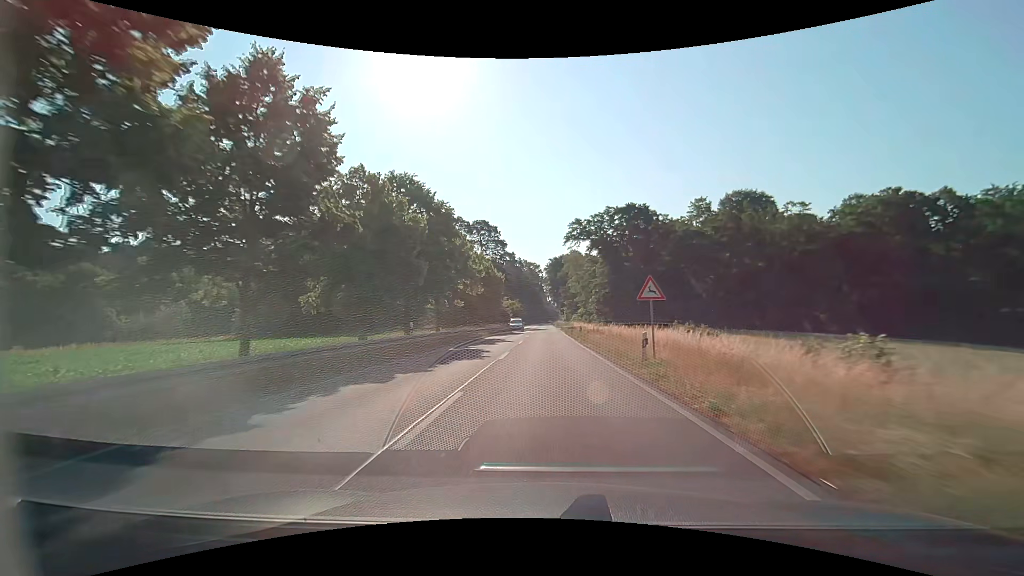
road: primary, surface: asphalt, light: Day
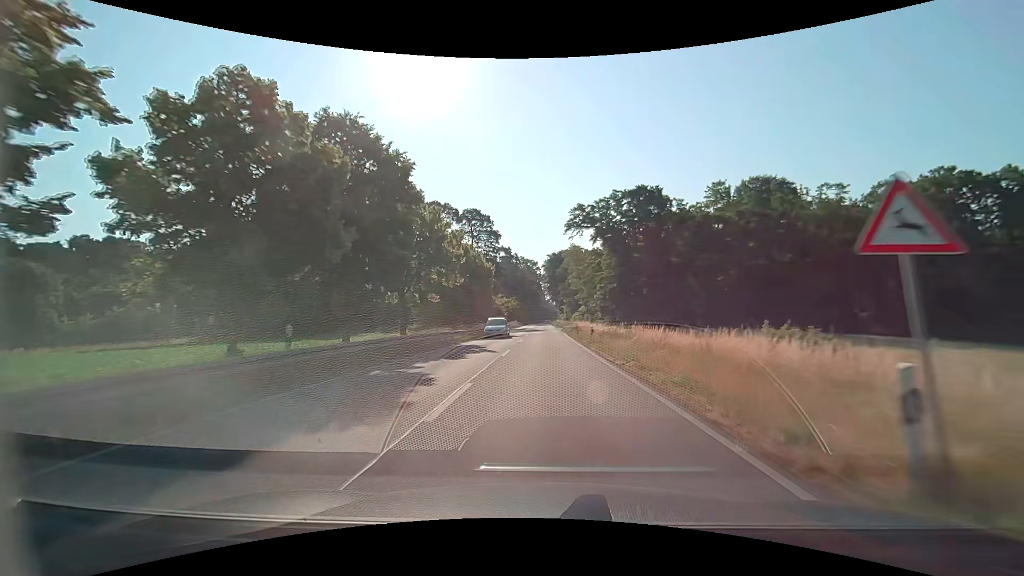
(0.0, +10.7) m; 0°
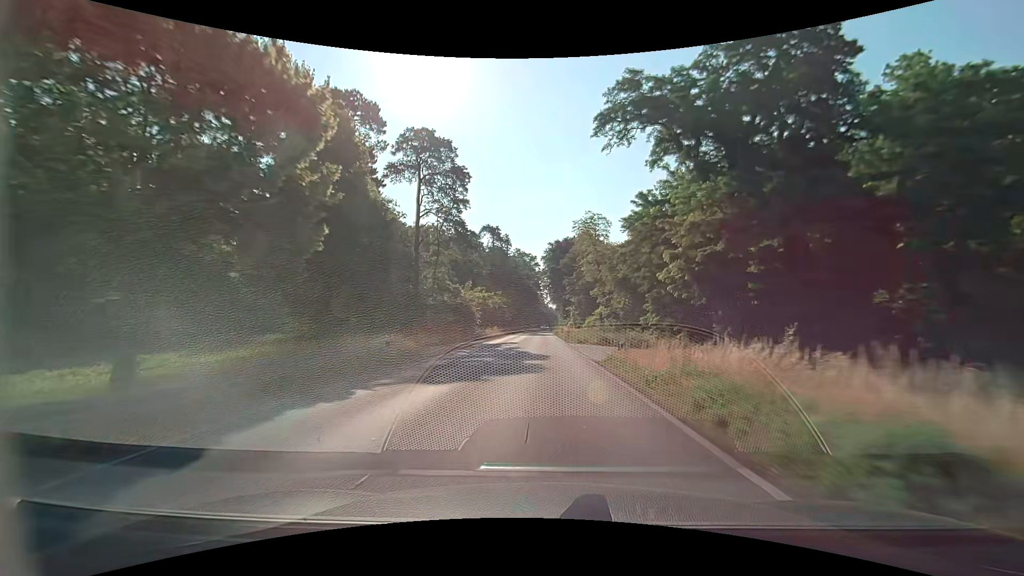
(0.0, +43.0) m; 0°
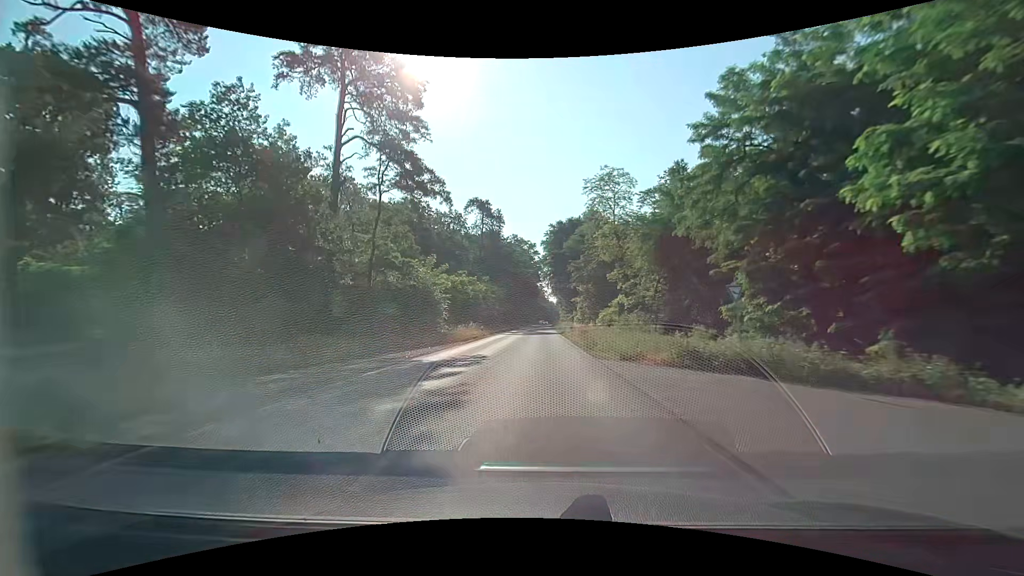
(0.0, +21.5) m; -1°
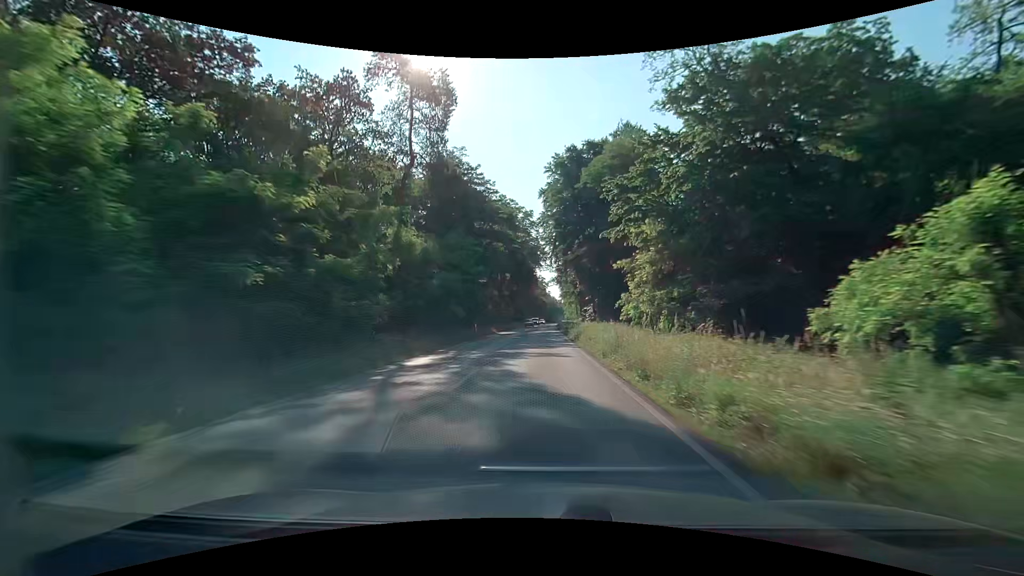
(+0.7, +53.9) m; 0°
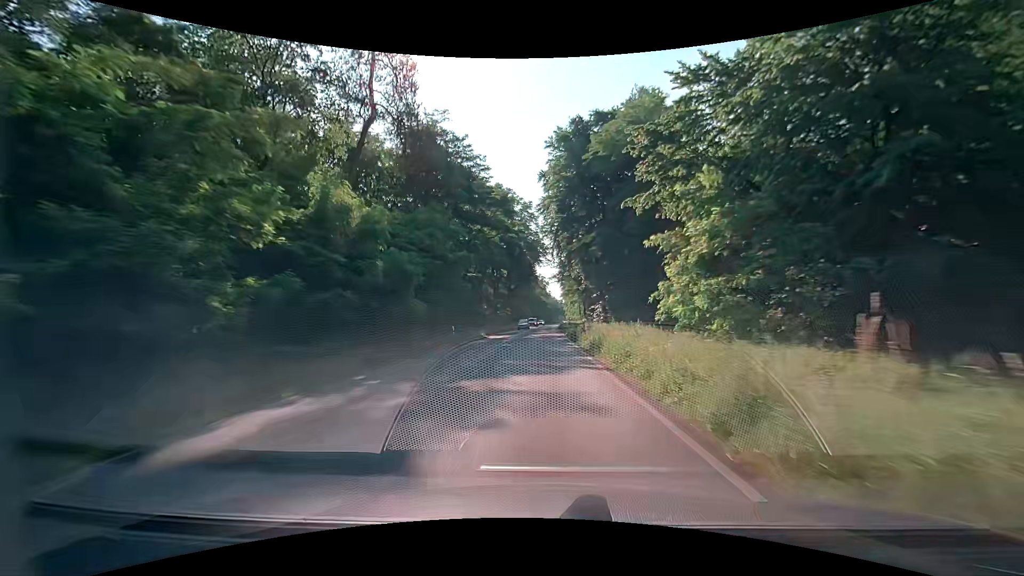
(0.0, +10.8) m; 0°
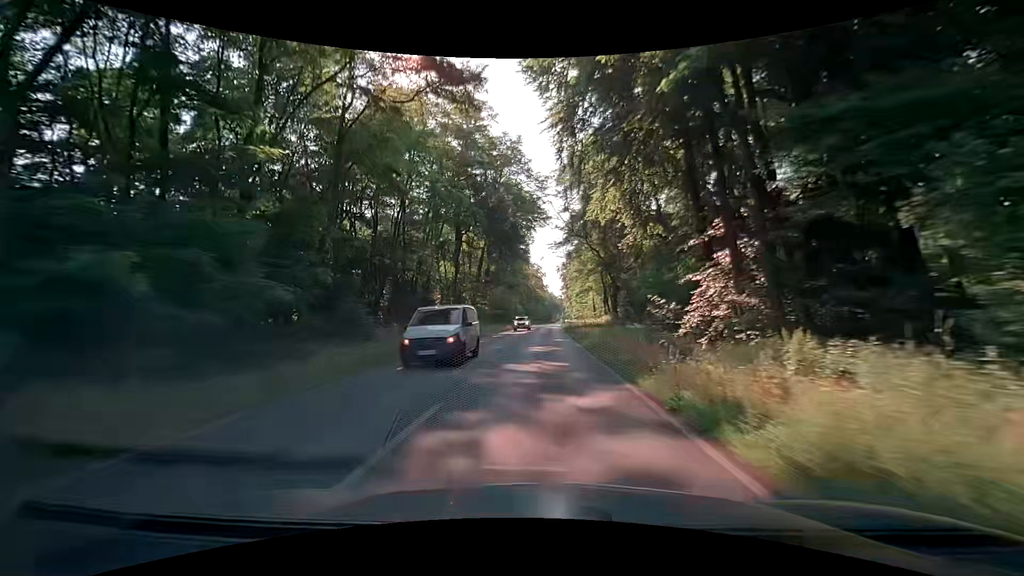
(+0.4, +43.2) m; 0°
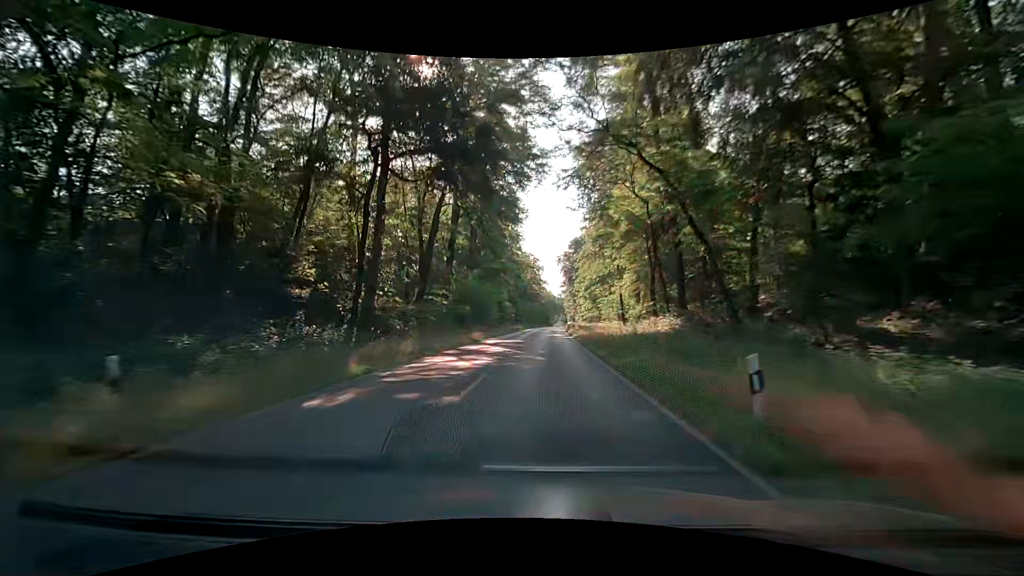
(+0.2, +32.4) m; 0°
(0, +10) (0, +20) (+1, +30) (+1, +40) (+1, +50) (+2, +60) (+2, +70) (+2, +80) (+3, +90) (+3, +100) m
